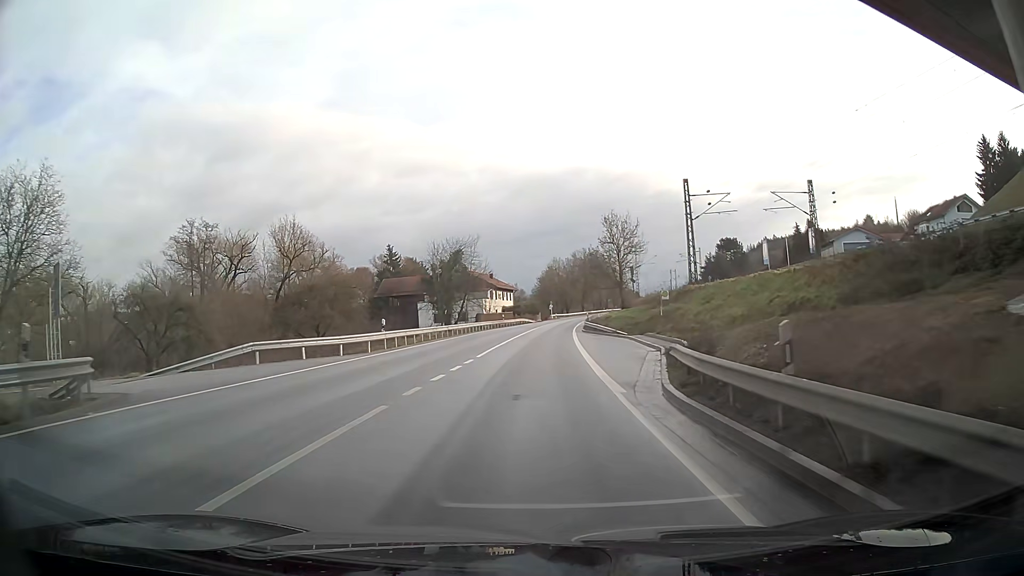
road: primary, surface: asphalt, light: Day
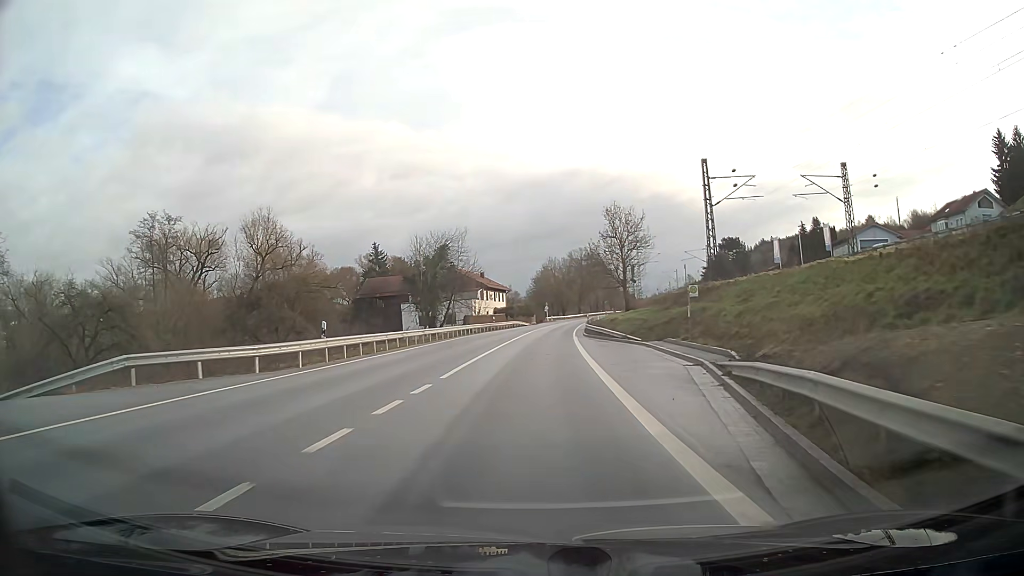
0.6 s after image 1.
(0.0, +7.9) m; 0°
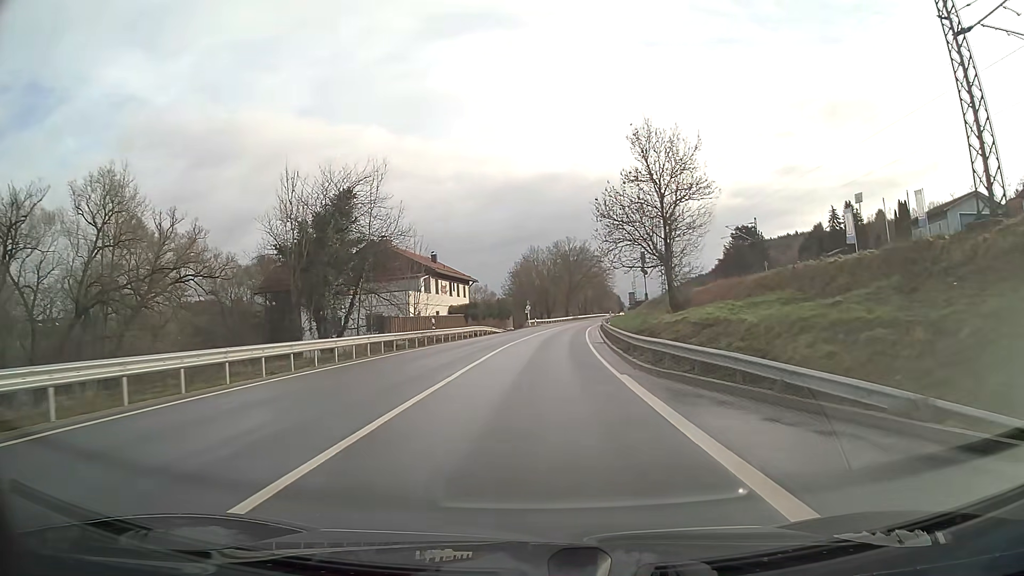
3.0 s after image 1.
(+0.6, +32.0) m; +2°
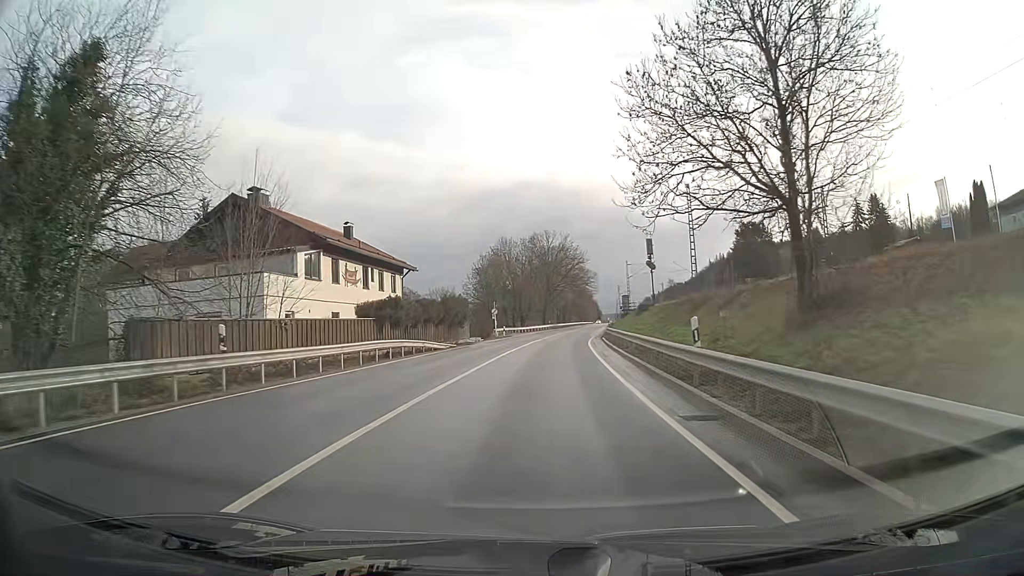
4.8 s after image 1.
(+0.4, +24.0) m; +2°
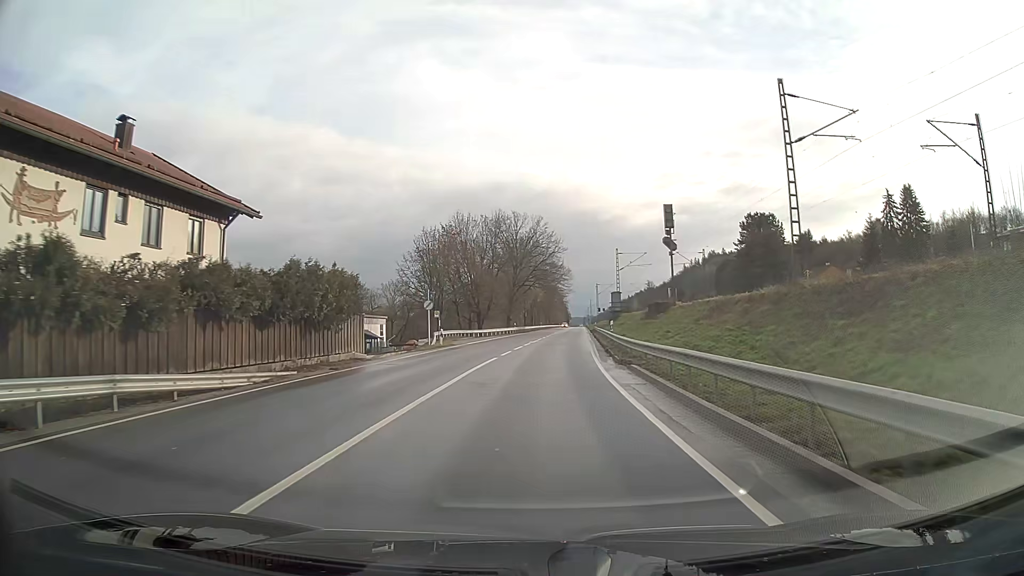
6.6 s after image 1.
(+0.7, +24.1) m; +3°
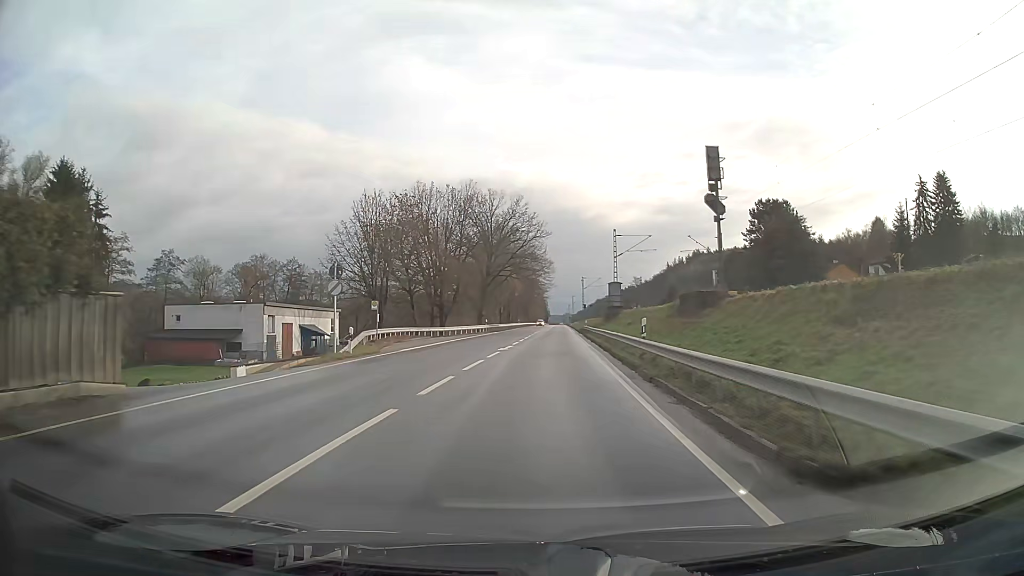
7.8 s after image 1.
(+0.2, +16.5) m; +2°
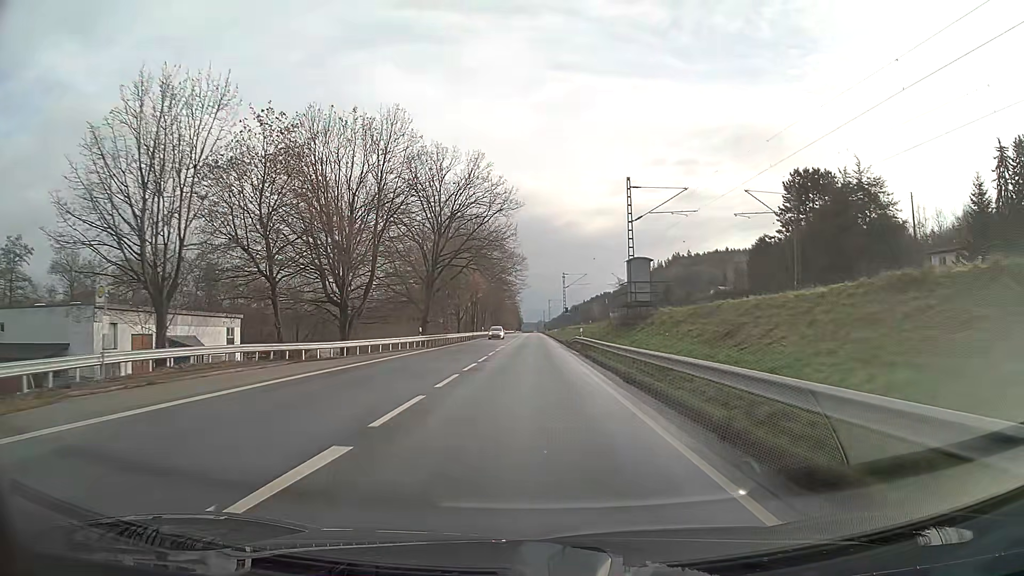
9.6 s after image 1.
(+0.6, +27.1) m; +2°
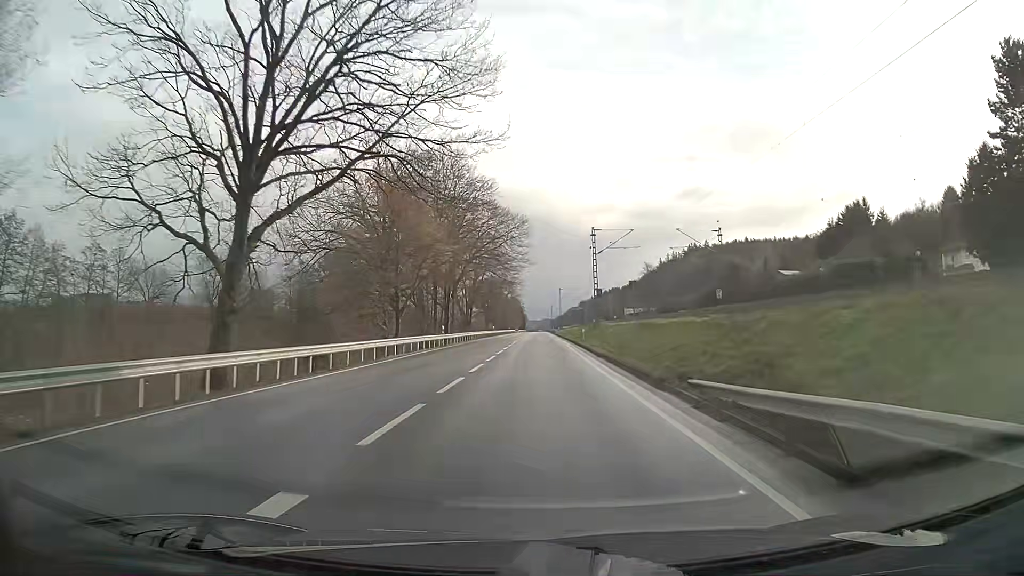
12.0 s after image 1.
(-0.2, +45.1) m; 0°
